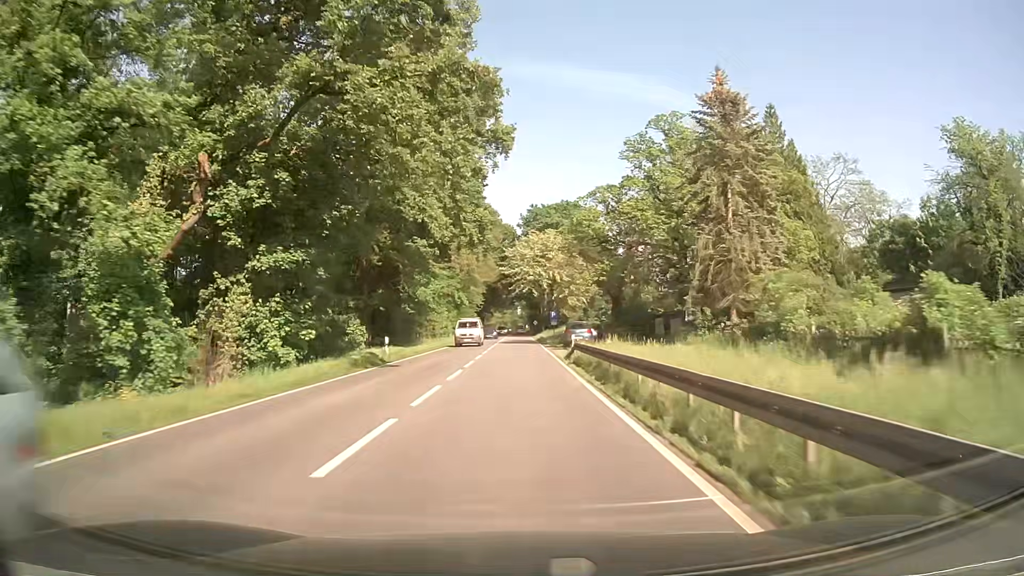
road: primary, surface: asphalt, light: Day
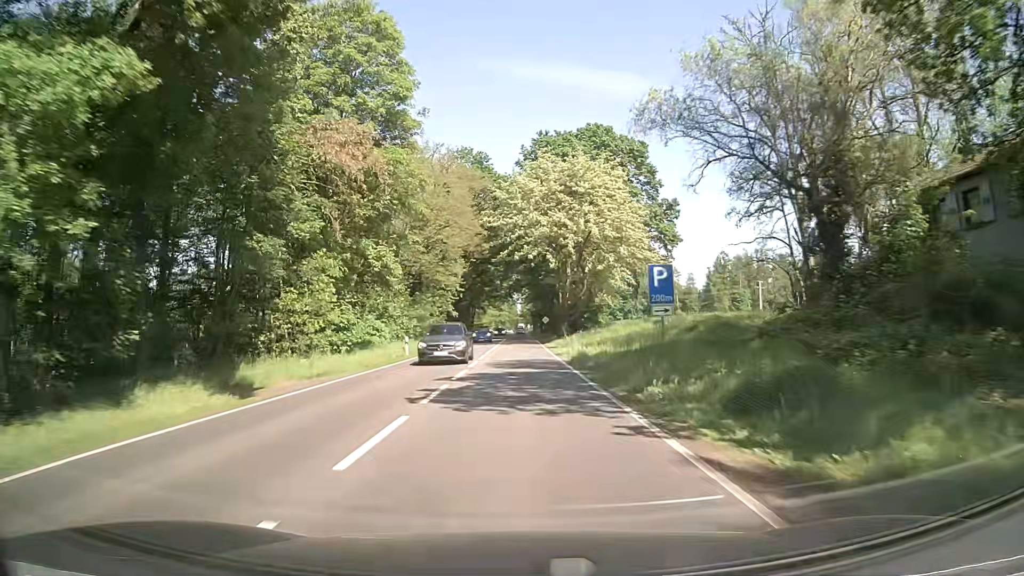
(0.0, +45.1) m; 0°
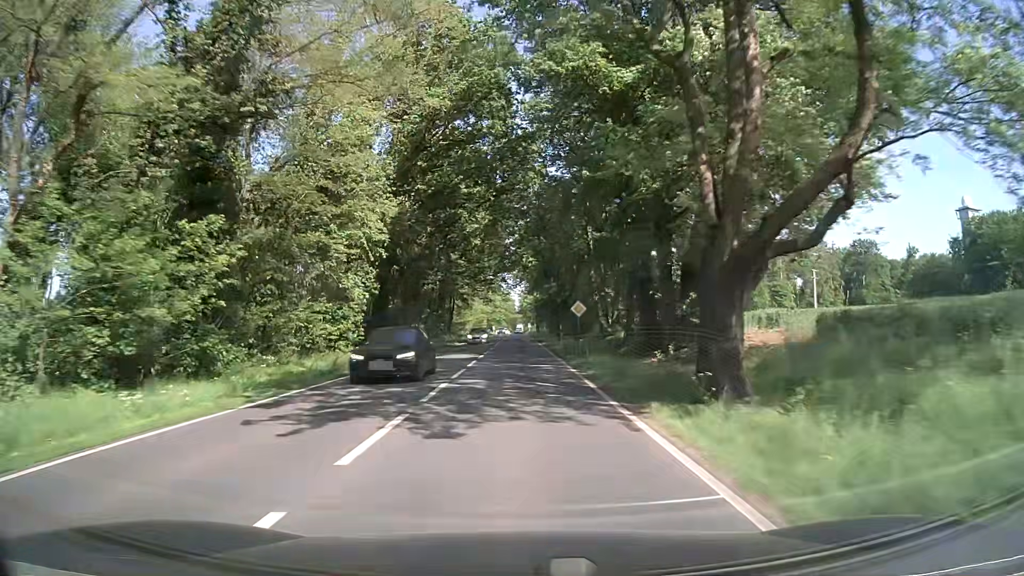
(+0.2, +45.1) m; 0°
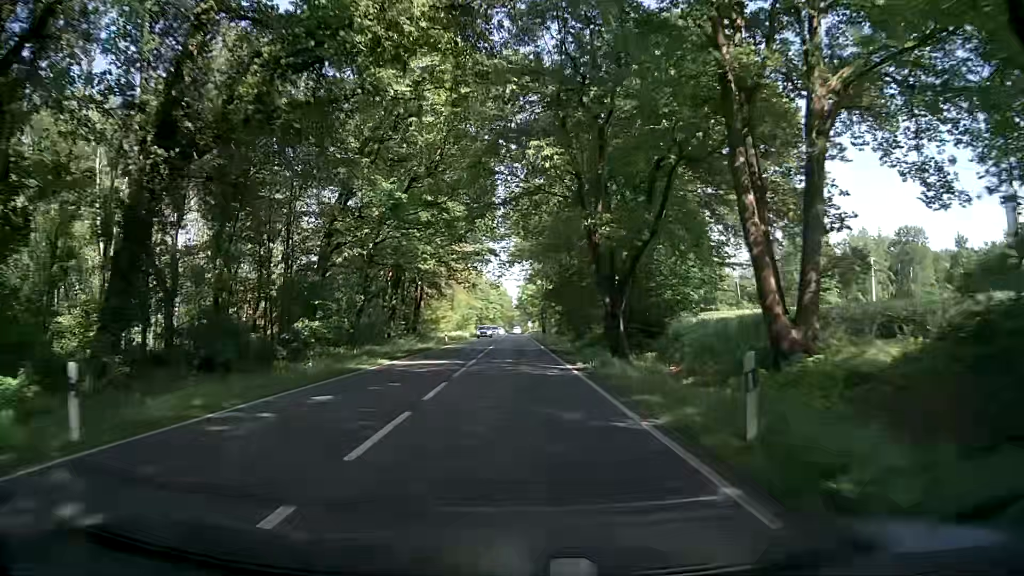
(0.0, +33.8) m; 0°
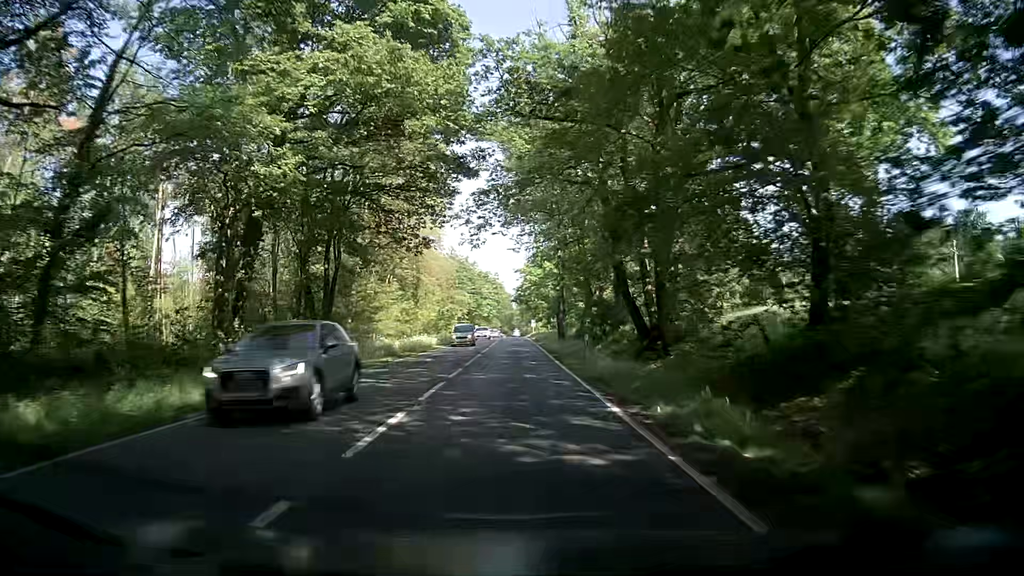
(+0.3, +33.8) m; 0°
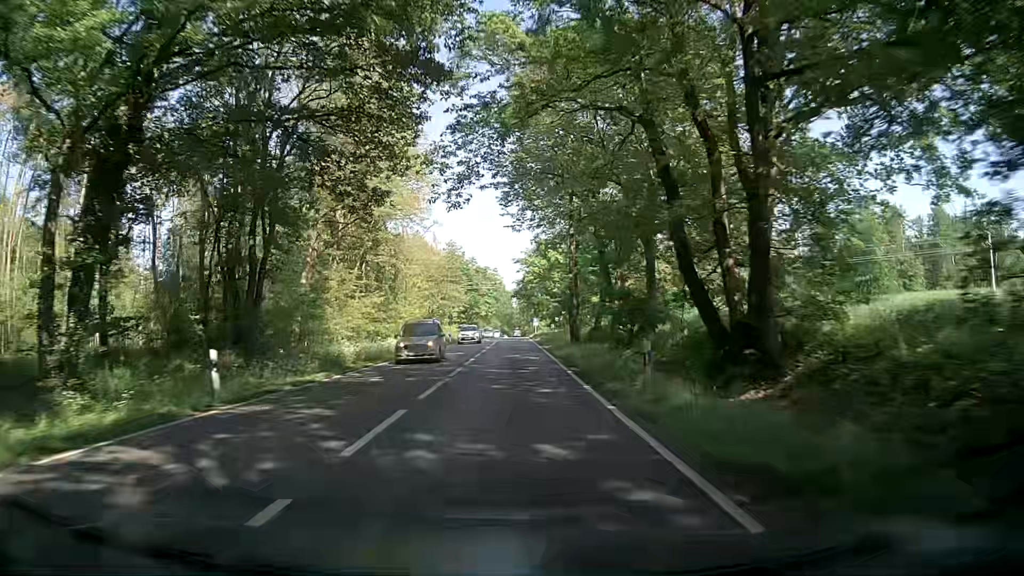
(+0.1, +11.3) m; 0°
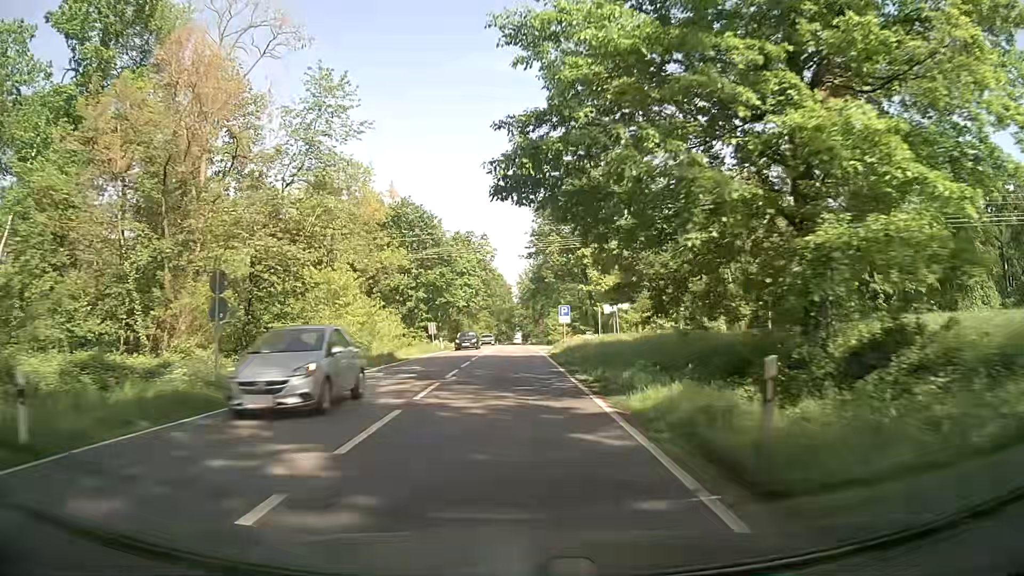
(-0.2, +56.3) m; 0°
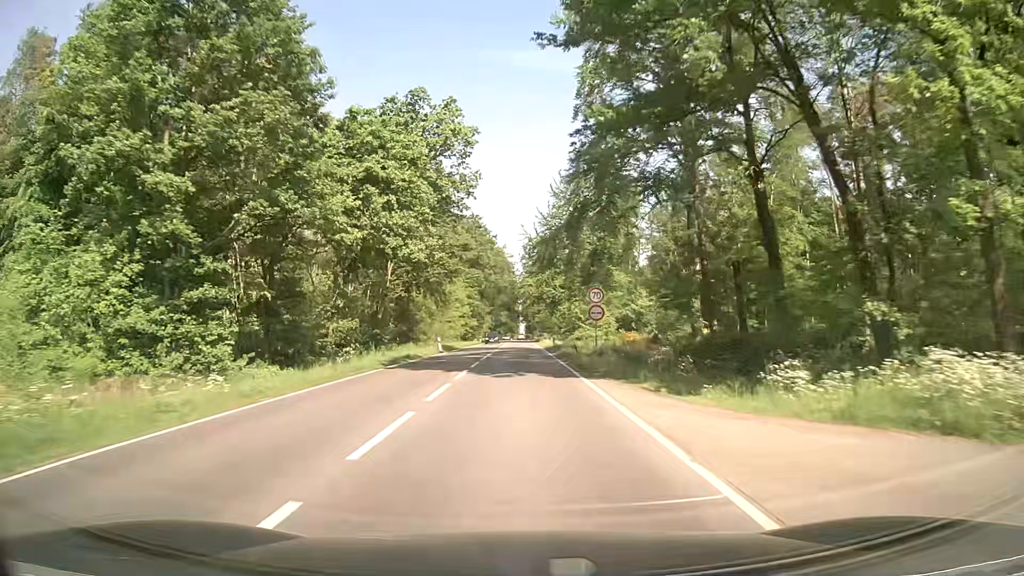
(-0.3, +56.5) m; 0°
(0, +10) (0, +20) (0, +30) (0, +40) (0, +50) (0, +60) (0, +70) (0, +80) (0, +90) (0, +100) m
